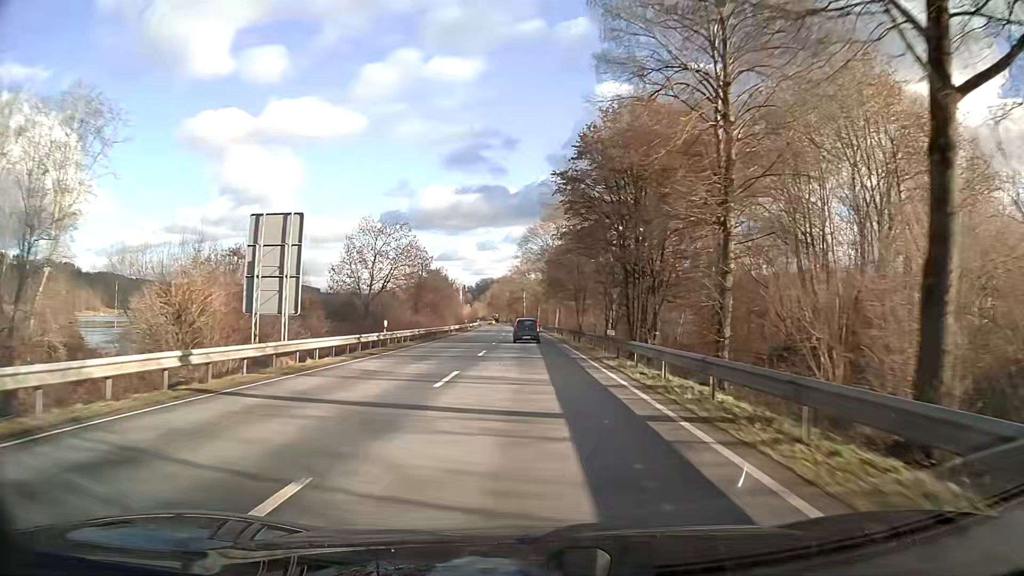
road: primary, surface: asphalt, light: Day
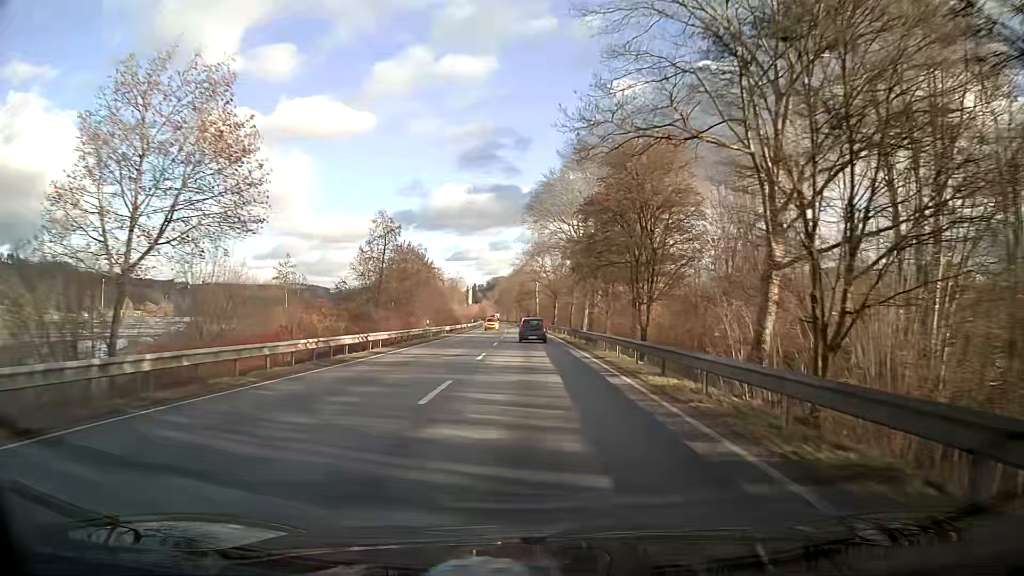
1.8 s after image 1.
(-0.3, +39.1) m; -1°
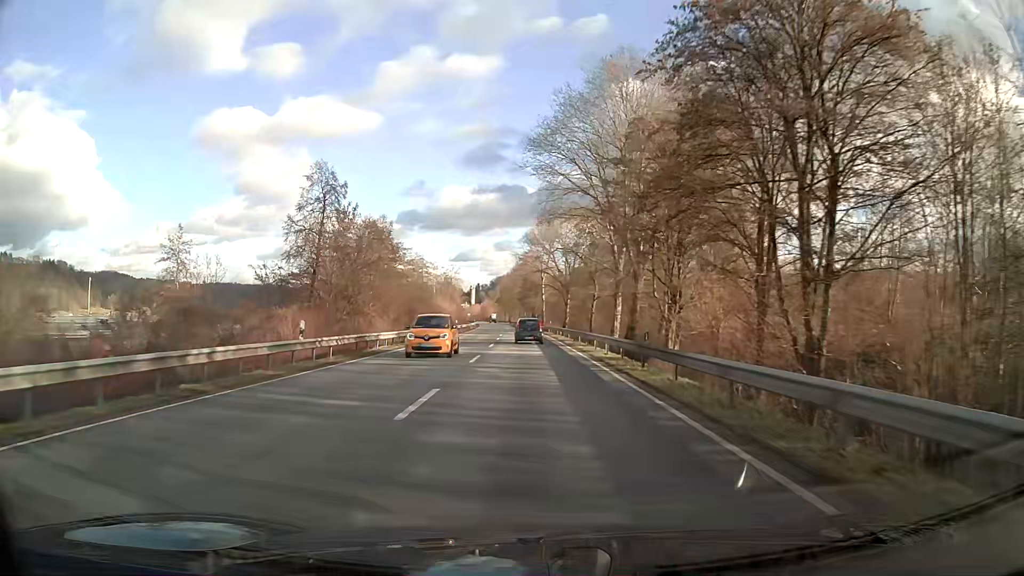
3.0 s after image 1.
(-0.1, +25.8) m; 0°
